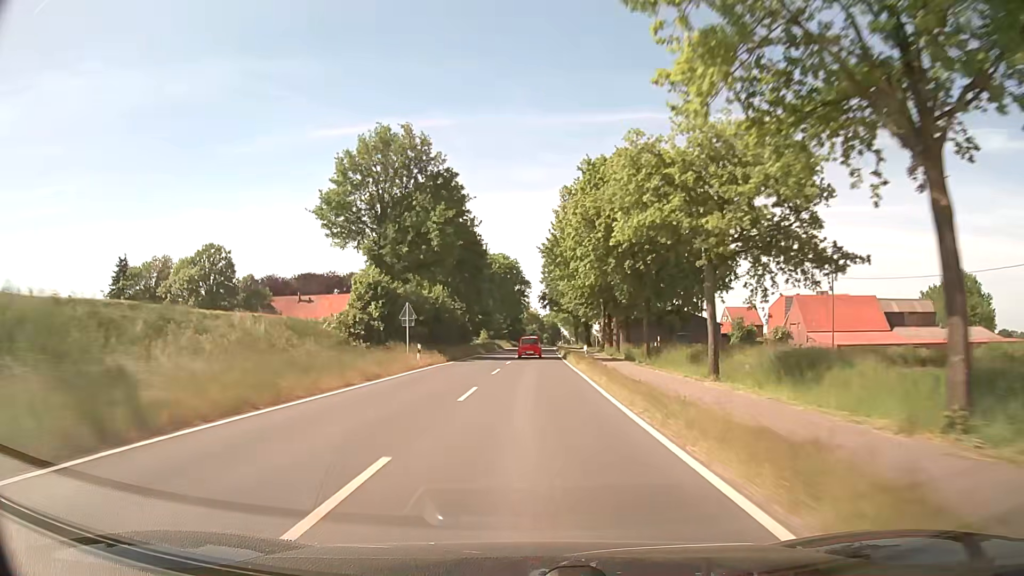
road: secondary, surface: asphalt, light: Day
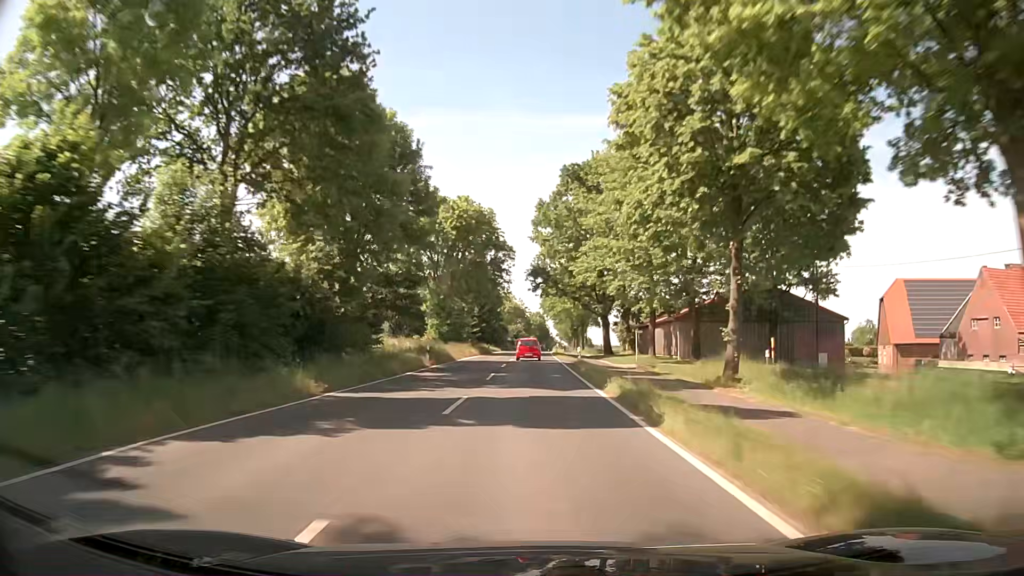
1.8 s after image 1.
(+0.6, +47.4) m; +2°
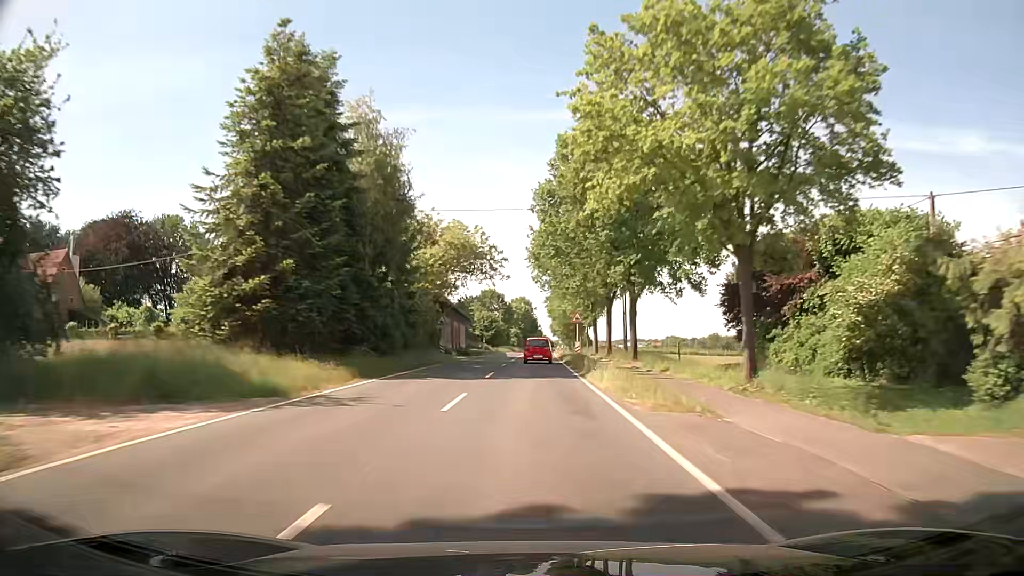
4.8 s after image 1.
(+0.8, +77.7) m; +1°
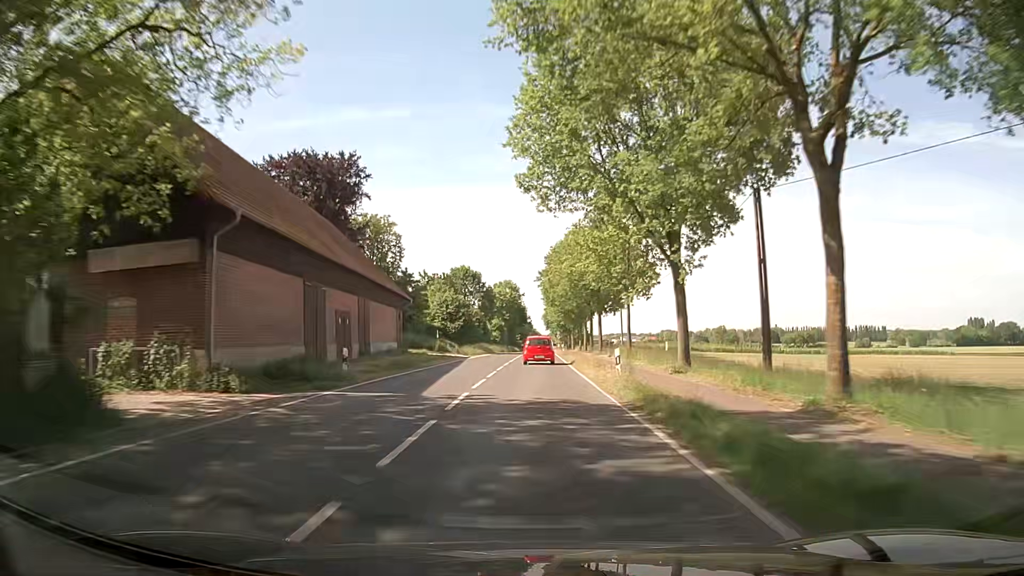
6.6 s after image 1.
(+0.4, +44.6) m; +1°
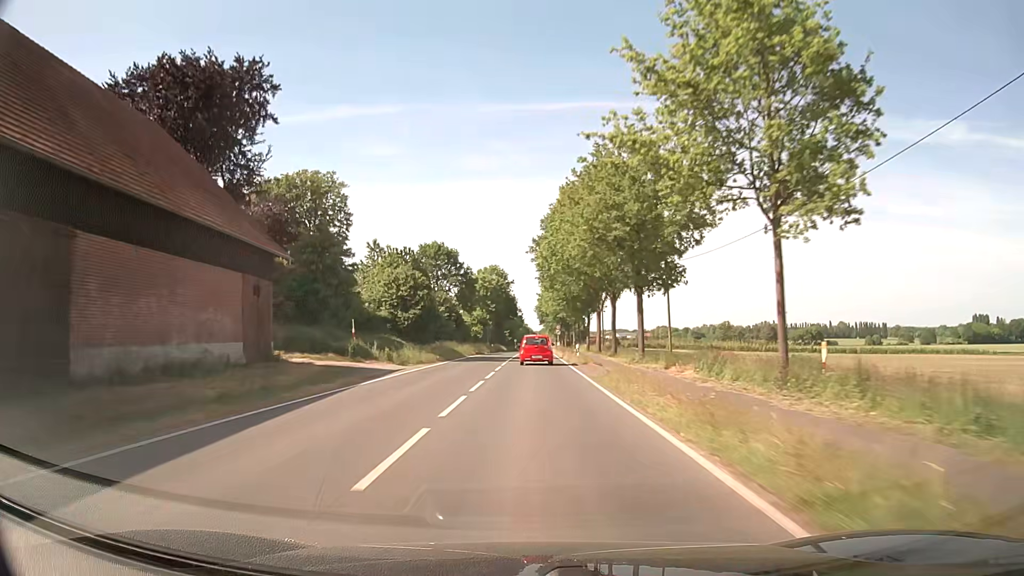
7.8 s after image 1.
(+0.2, +28.7) m; +1°
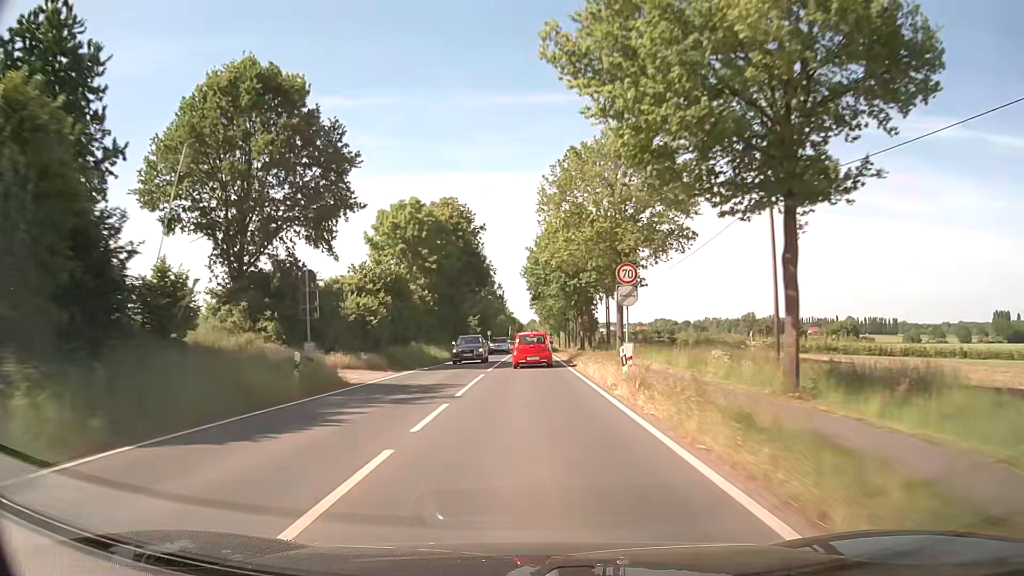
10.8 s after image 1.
(+0.7, +68.0) m; +1°
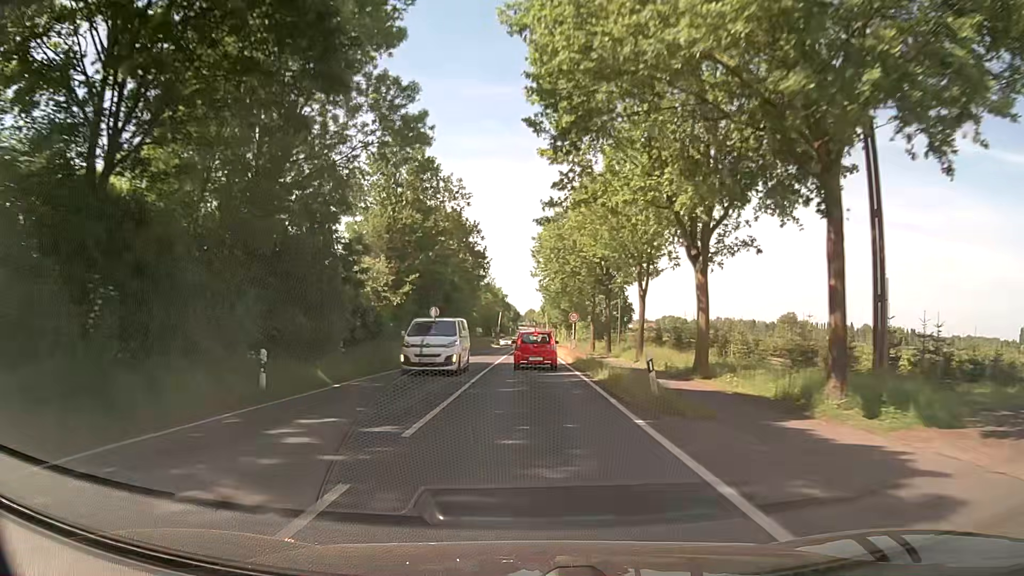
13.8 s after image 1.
(-0.1, +57.2) m; 0°
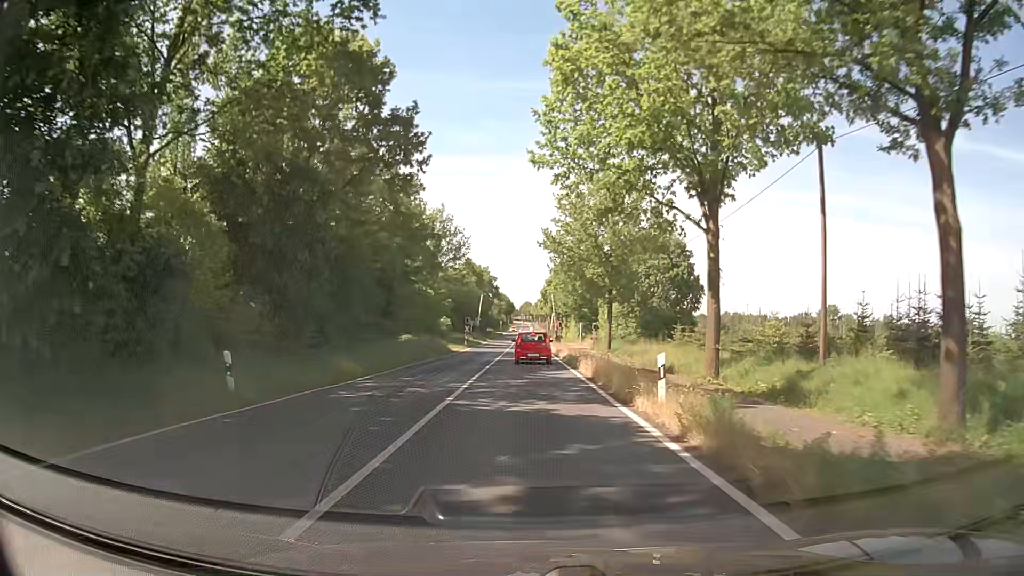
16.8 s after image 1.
(+0.3, +45.5) m; 0°
(0, +10) (0, +20) (0, +30) (0, +40) (0, +50) (0, +60) (0, +70) (0, +80) (0, +90) (0, +100) m
